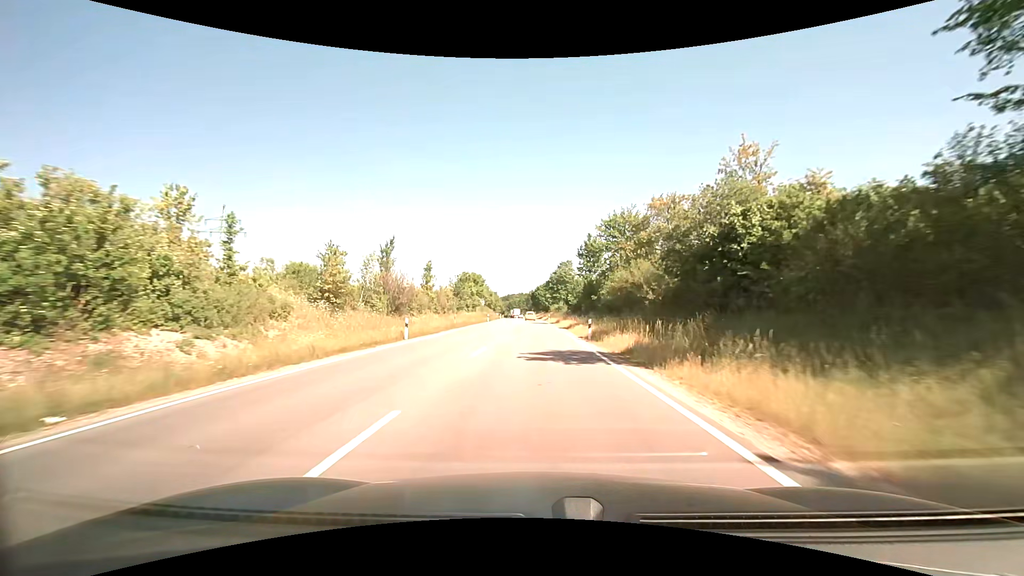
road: primary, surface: asphalt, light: Day
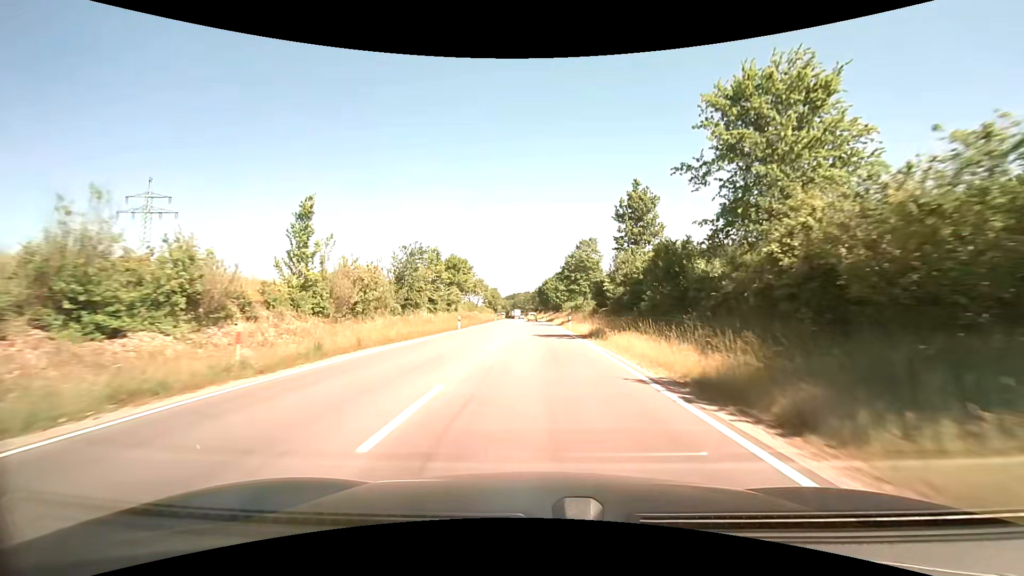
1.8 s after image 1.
(-0.6, +34.1) m; -1°
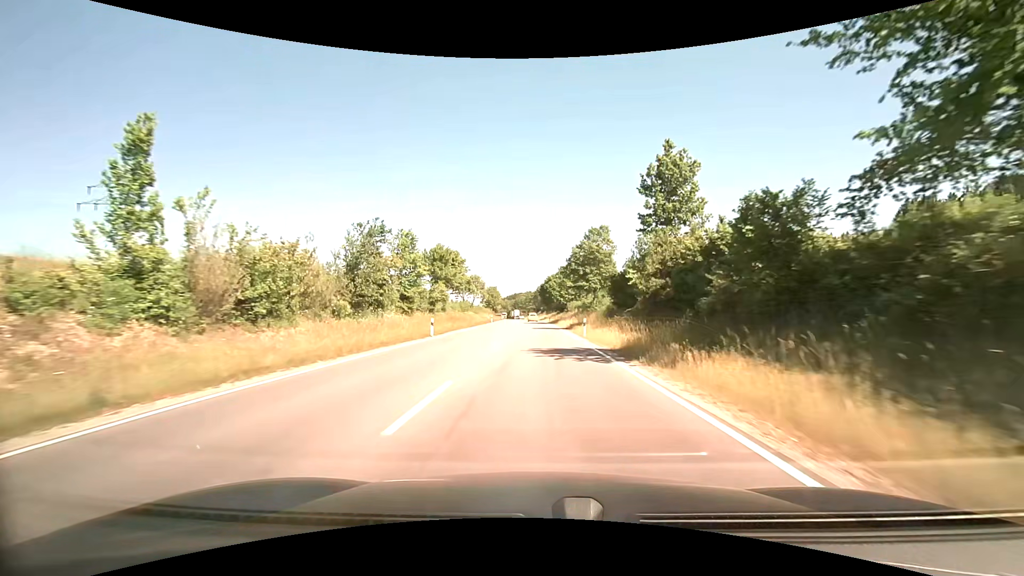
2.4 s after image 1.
(0.0, +11.5) m; 0°
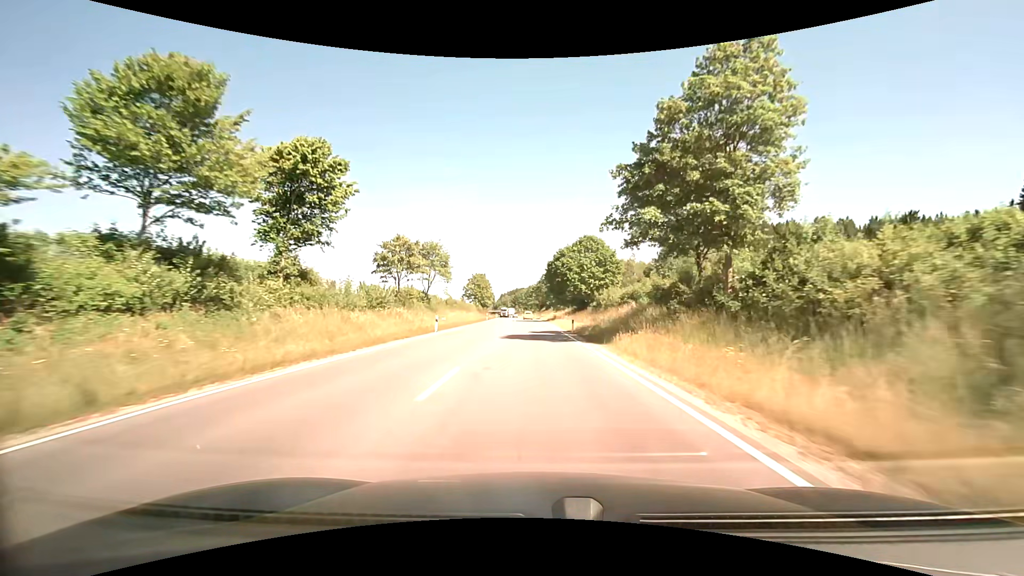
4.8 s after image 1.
(+0.3, +46.4) m; 0°
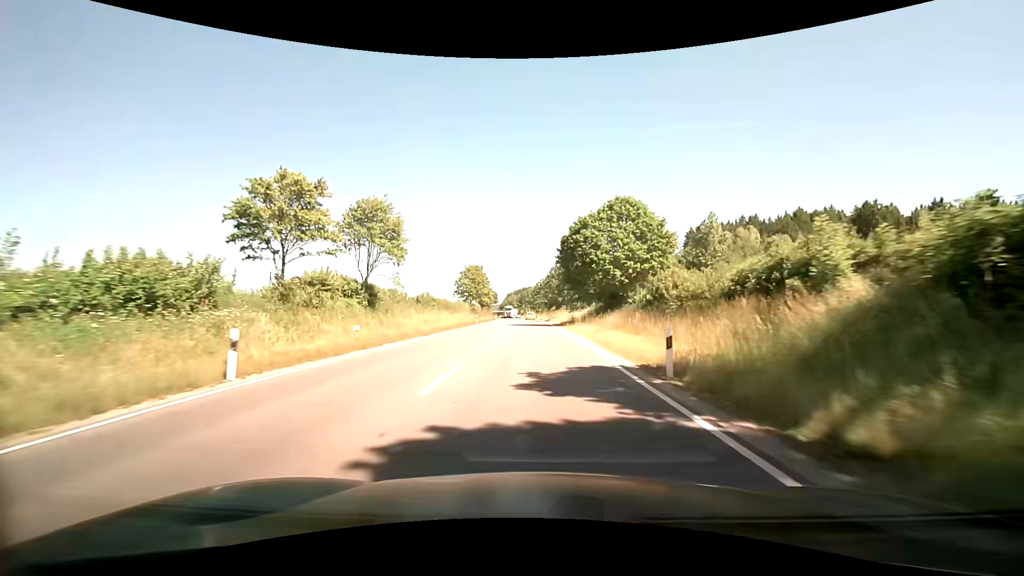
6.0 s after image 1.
(-0.4, +23.6) m; -2°
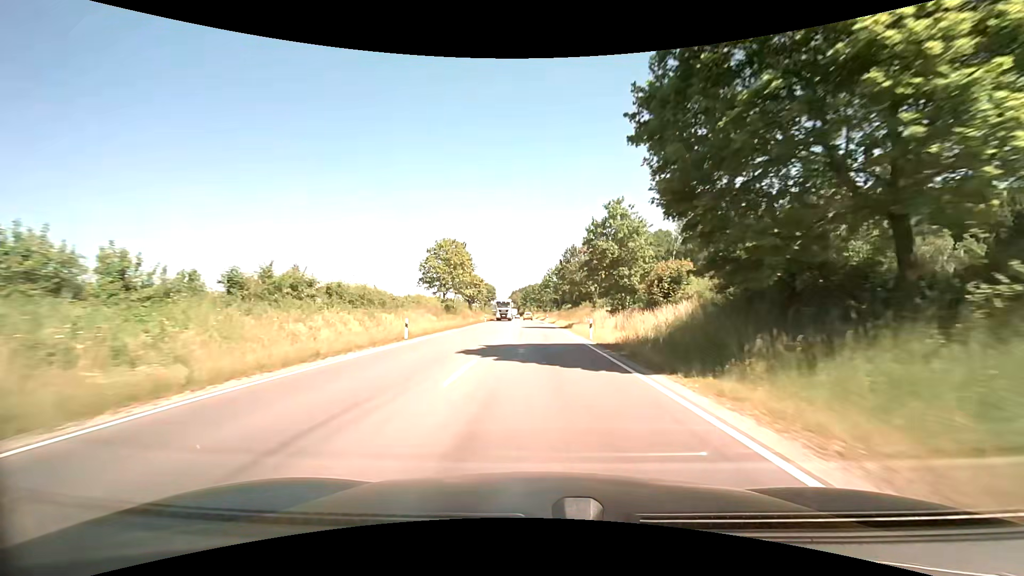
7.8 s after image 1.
(-0.2, +35.7) m; 0°
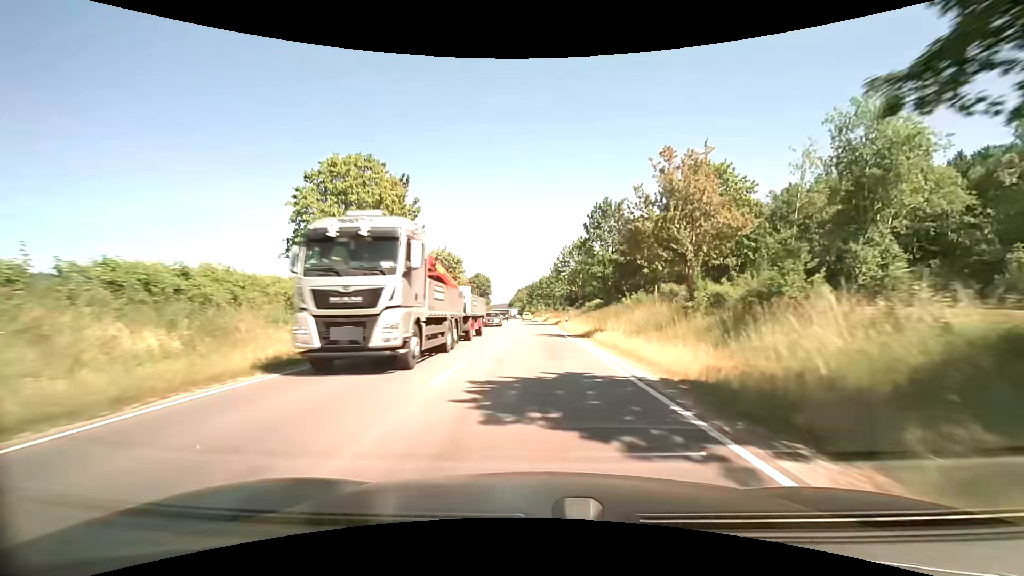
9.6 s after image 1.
(-0.5, +36.2) m; -1°
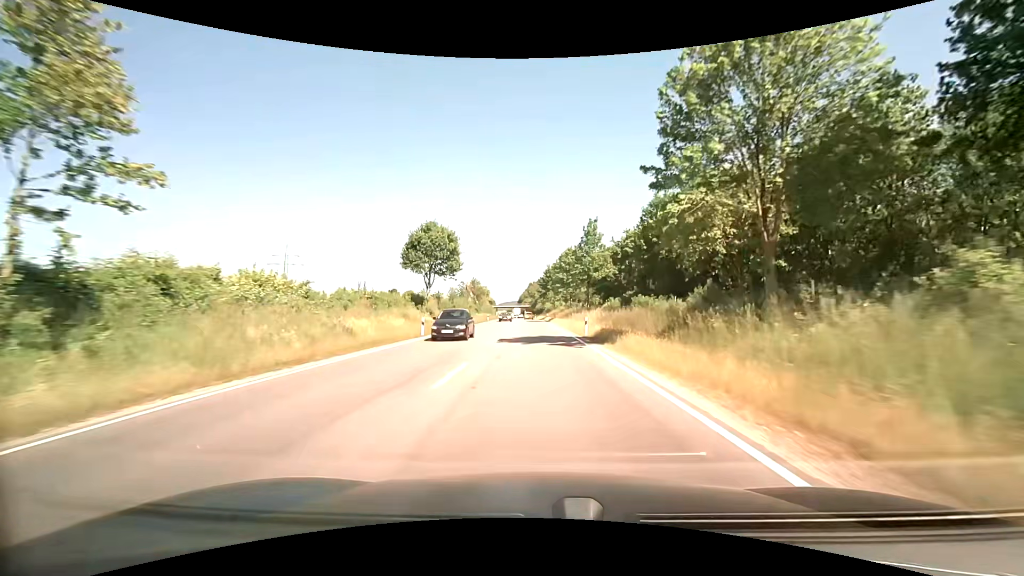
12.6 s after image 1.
(-0.5, +60.9) m; -1°
(0, +10) (0, +20) (0, +30) (-1, +40) (-1, +50) (-1, +60) (-1, +70) (-2, +80) (-2, +90) (-2, +100) m
